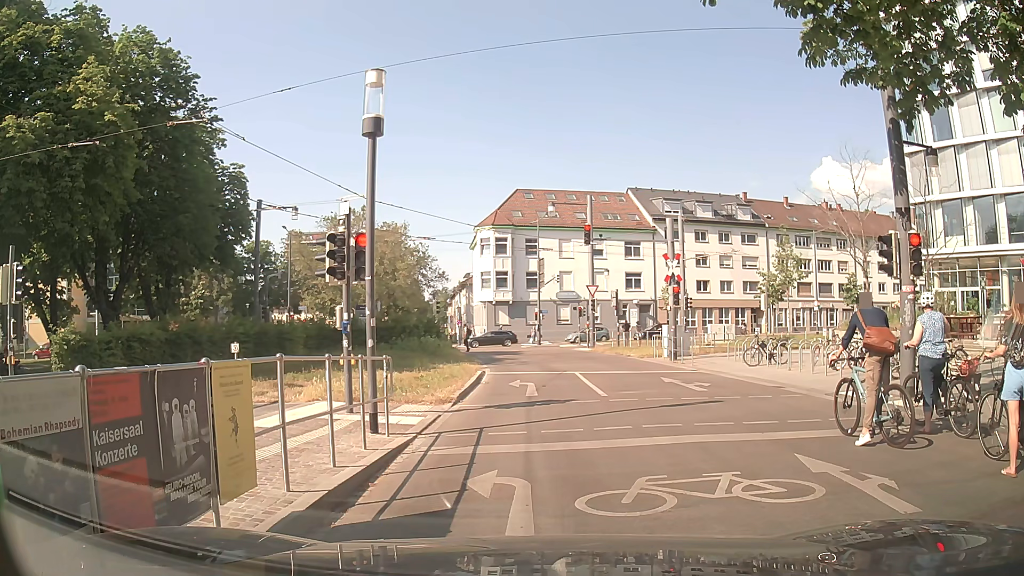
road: residential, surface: asphalt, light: Day
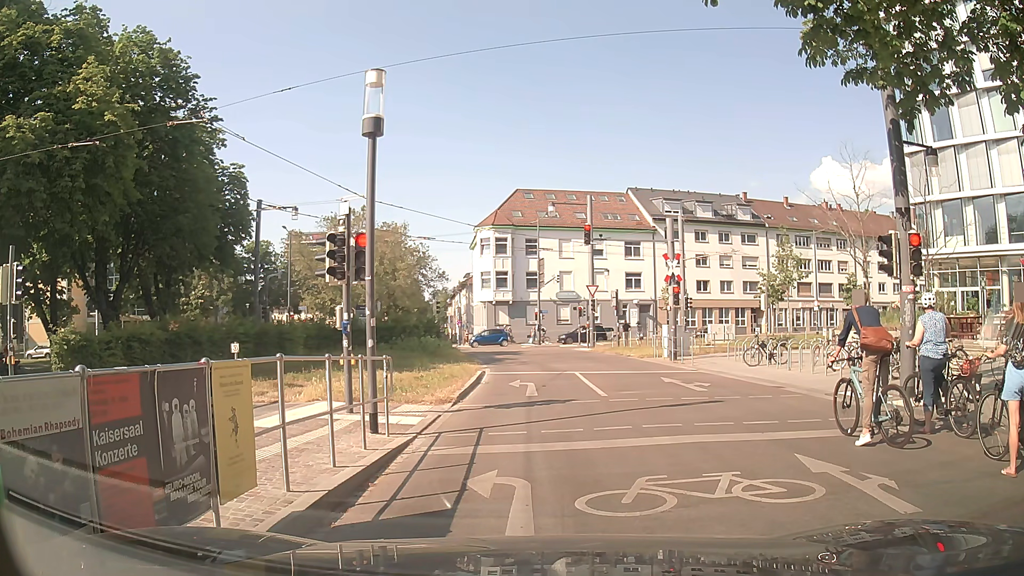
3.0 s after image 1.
(0.0, 0.0) m; 0°
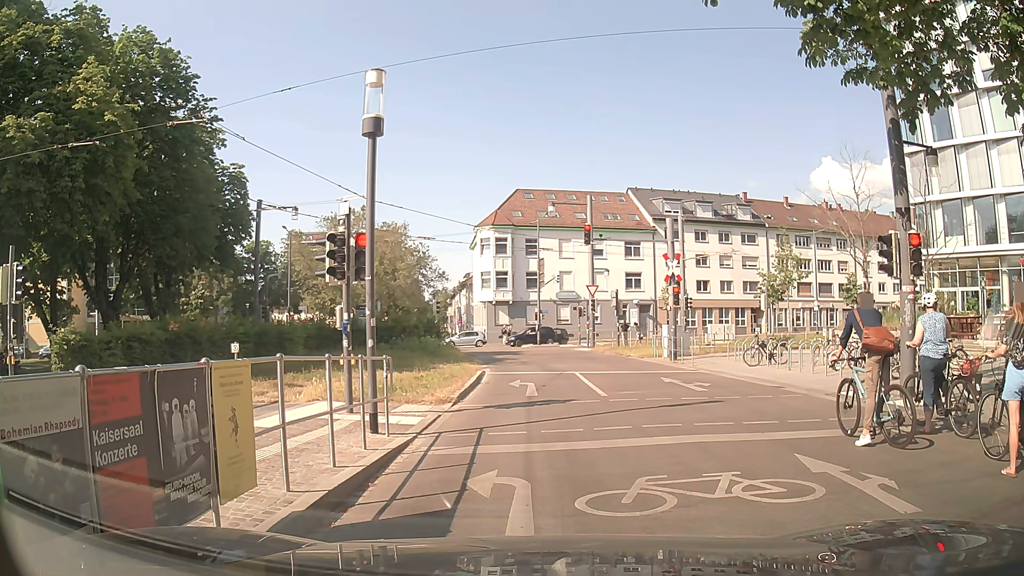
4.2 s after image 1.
(0.0, 0.0) m; 0°
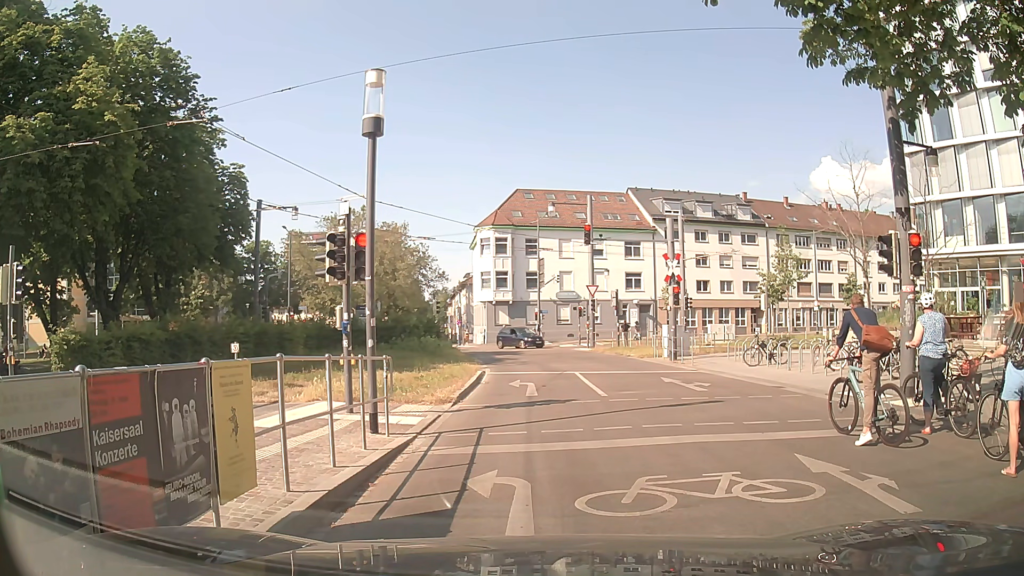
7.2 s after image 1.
(0.0, 0.0) m; 0°
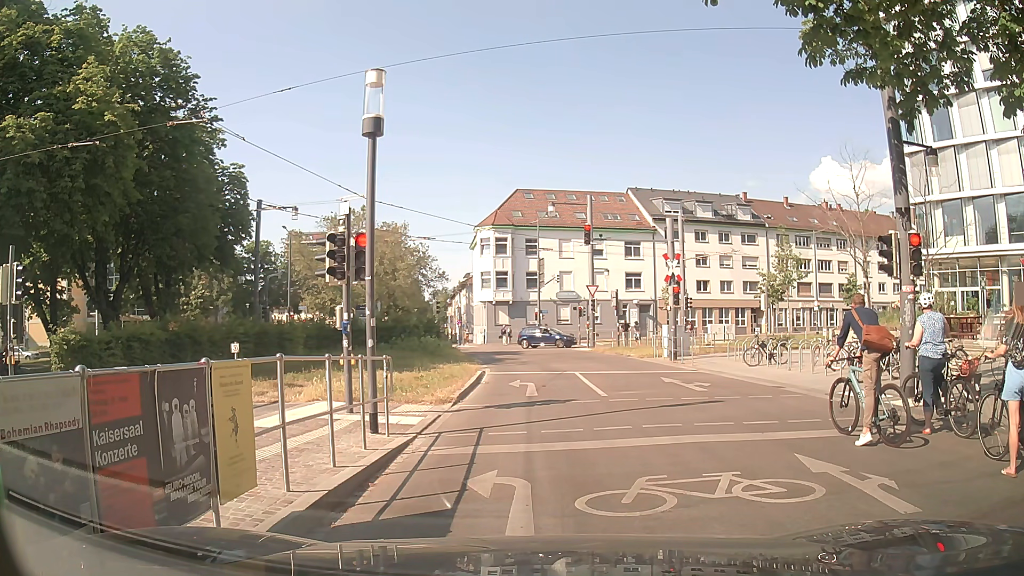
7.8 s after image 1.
(0.0, 0.0) m; 0°
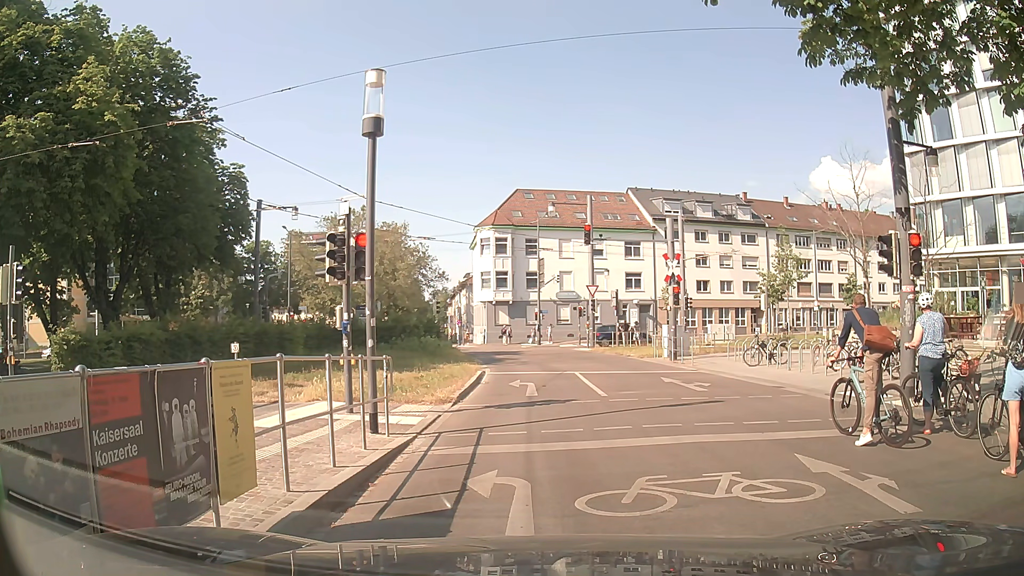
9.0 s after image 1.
(0.0, 0.0) m; 0°
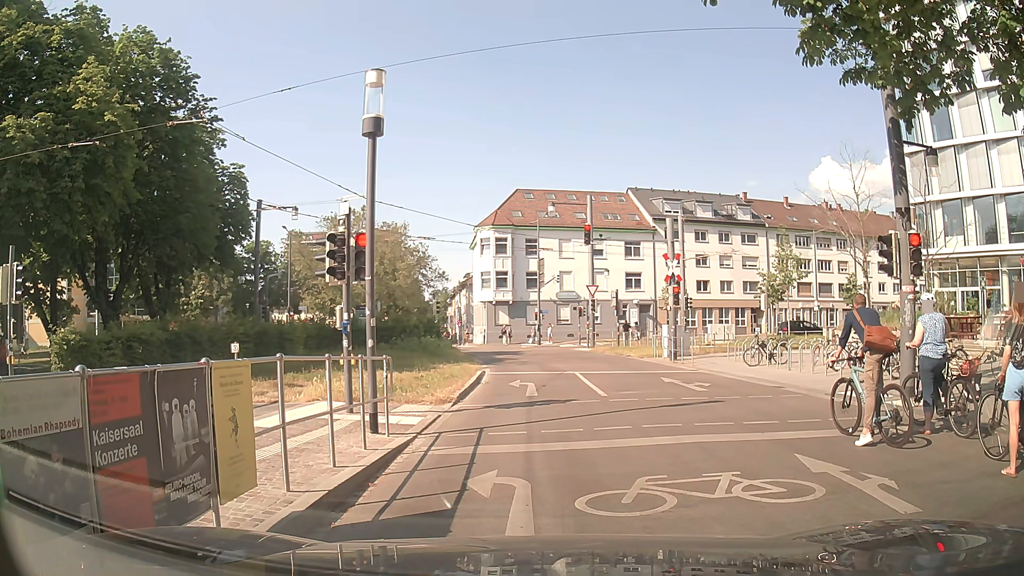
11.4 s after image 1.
(0.0, 0.0) m; 0°
